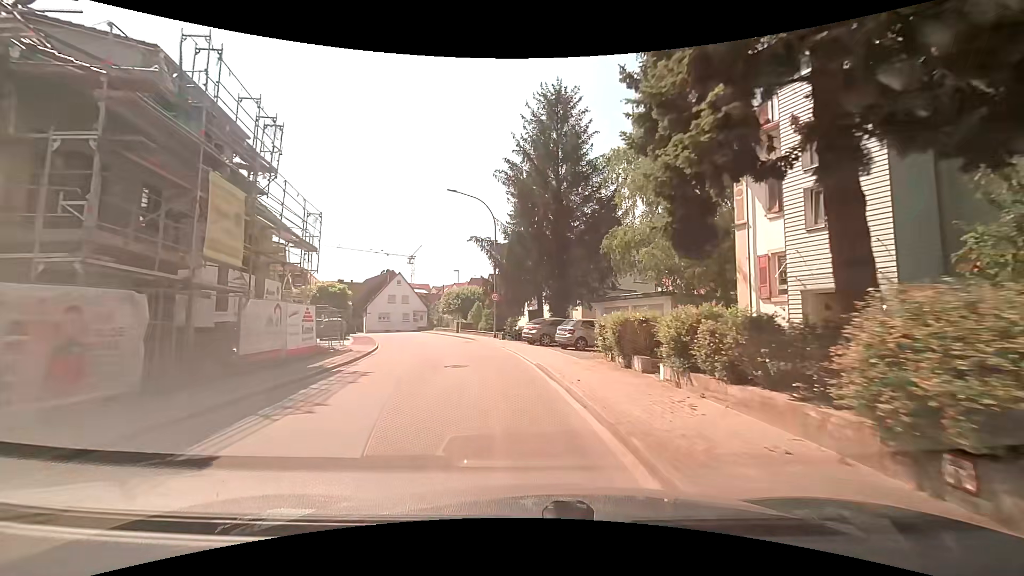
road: secondary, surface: asphalt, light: Day
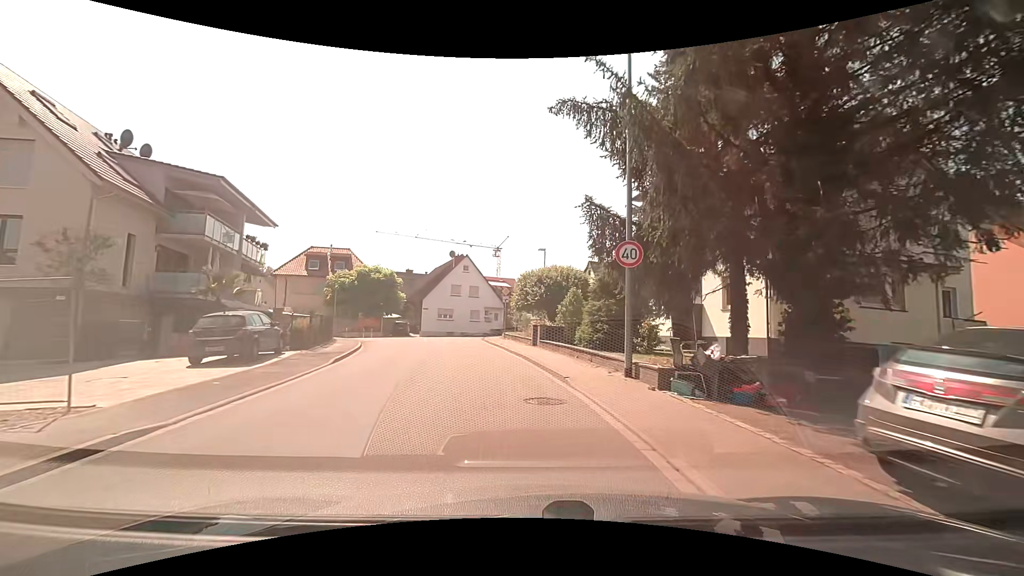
(-1.5, +21.8) m; -10°
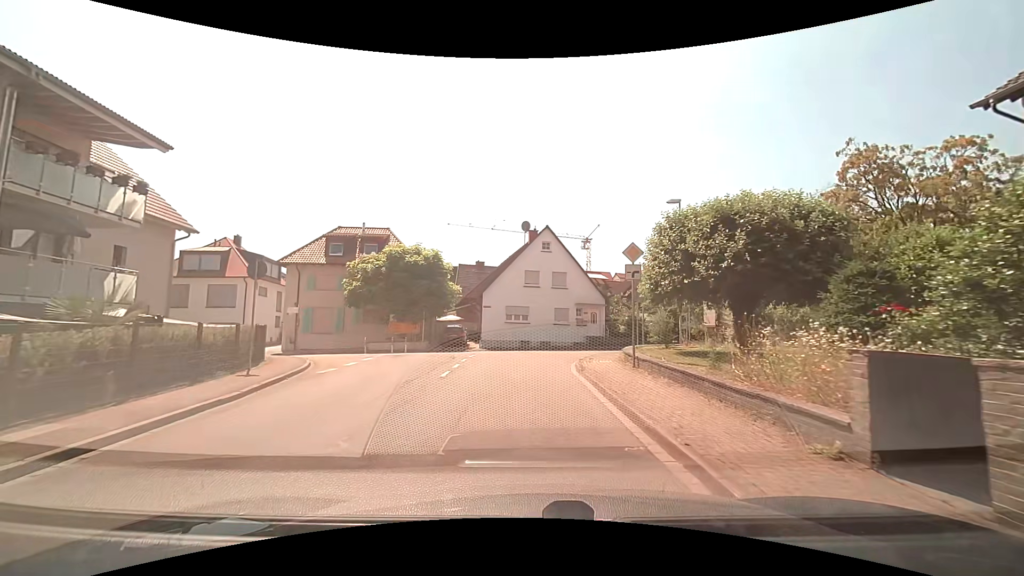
(-1.4, +18.6) m; -9°
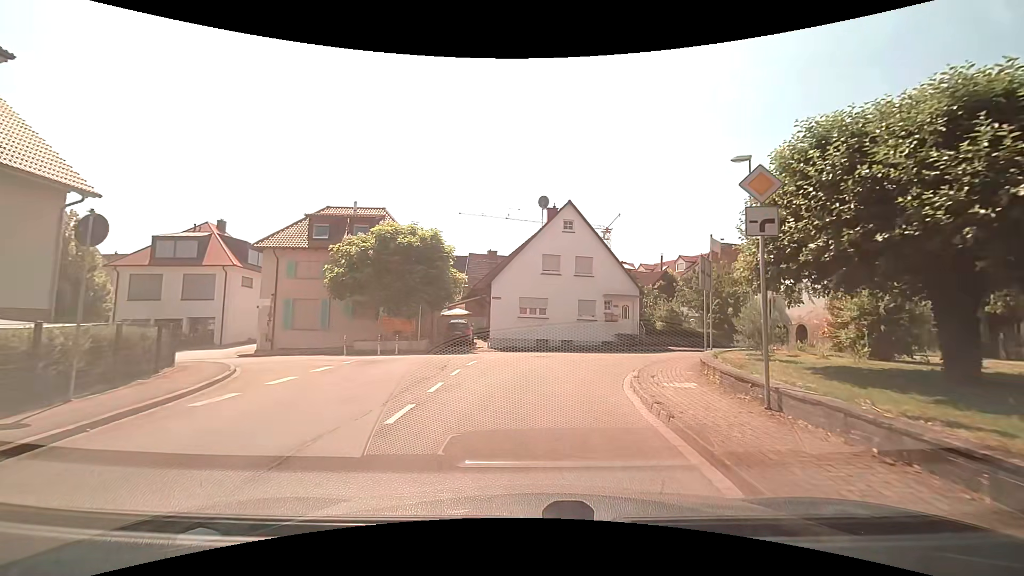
(-0.1, +6.3) m; -3°
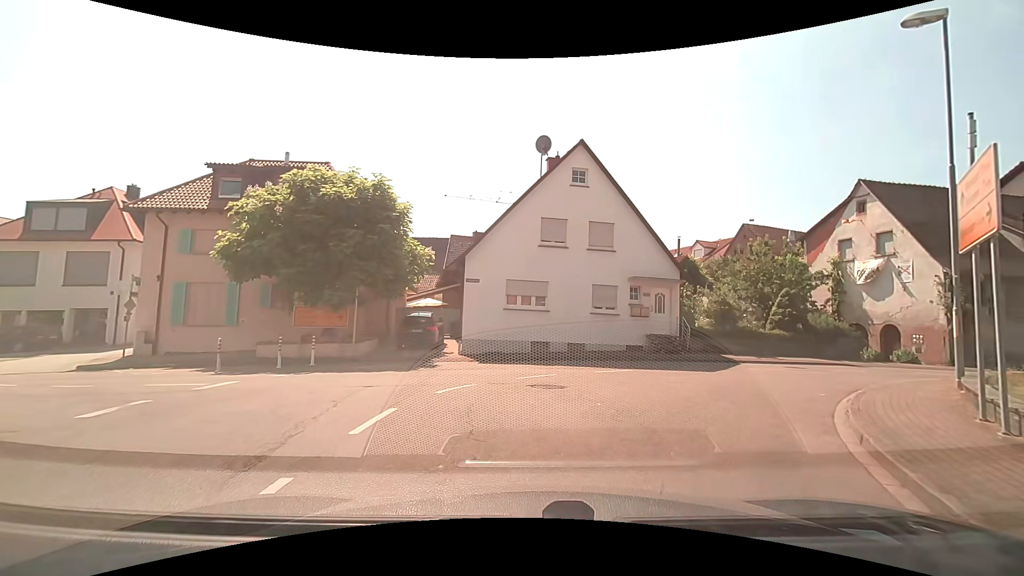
(+0.1, +9.6) m; 0°
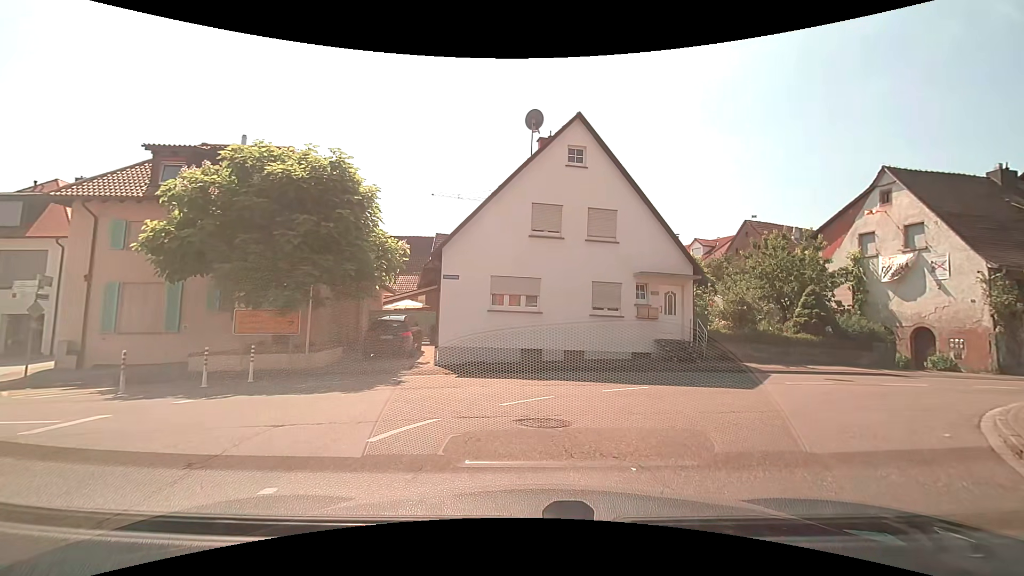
(+0.1, +3.2) m; +3°
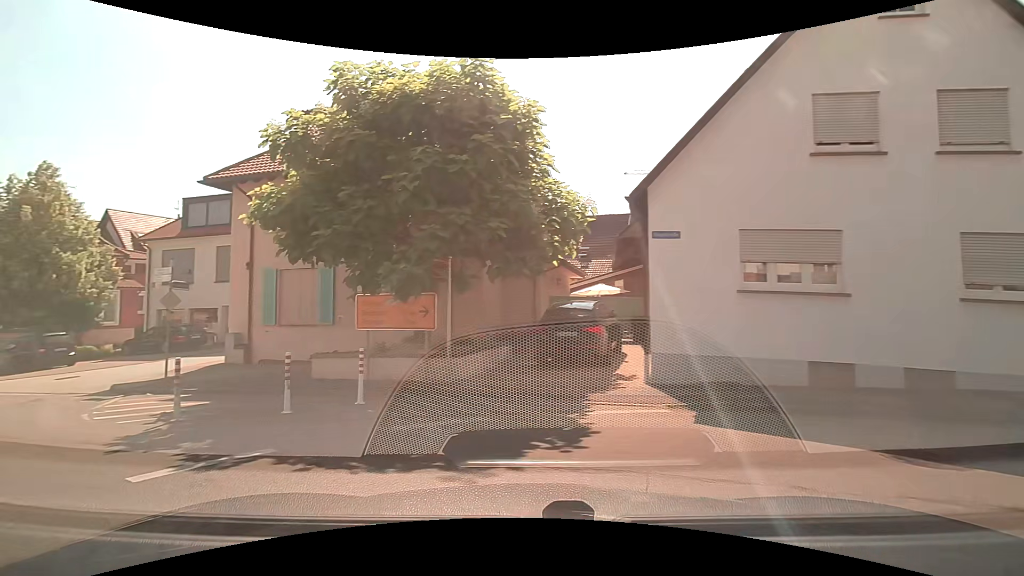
(-0.8, +6.9) m; -22°
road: tertiary
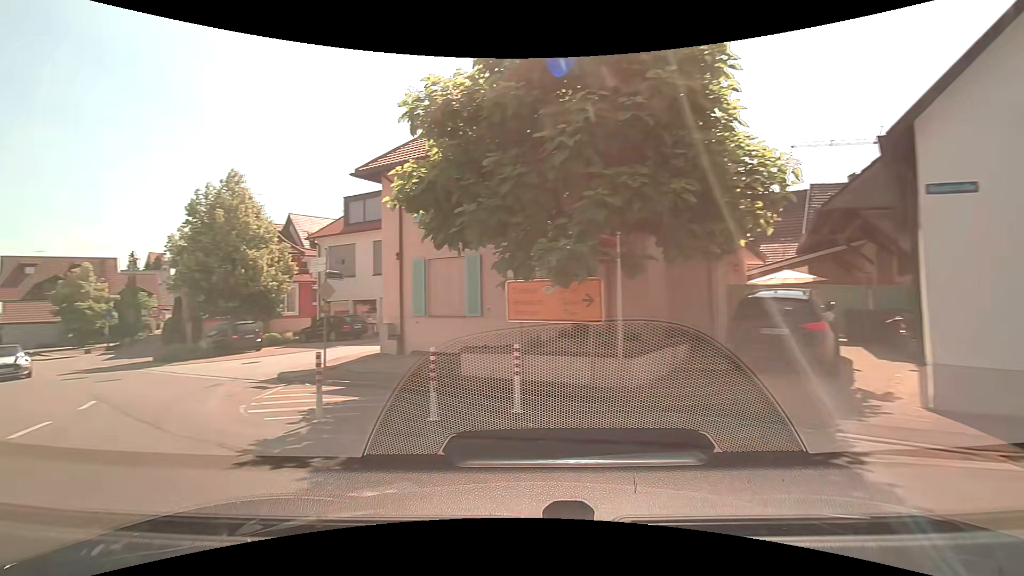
(-0.3, +2.2) m; -16°
